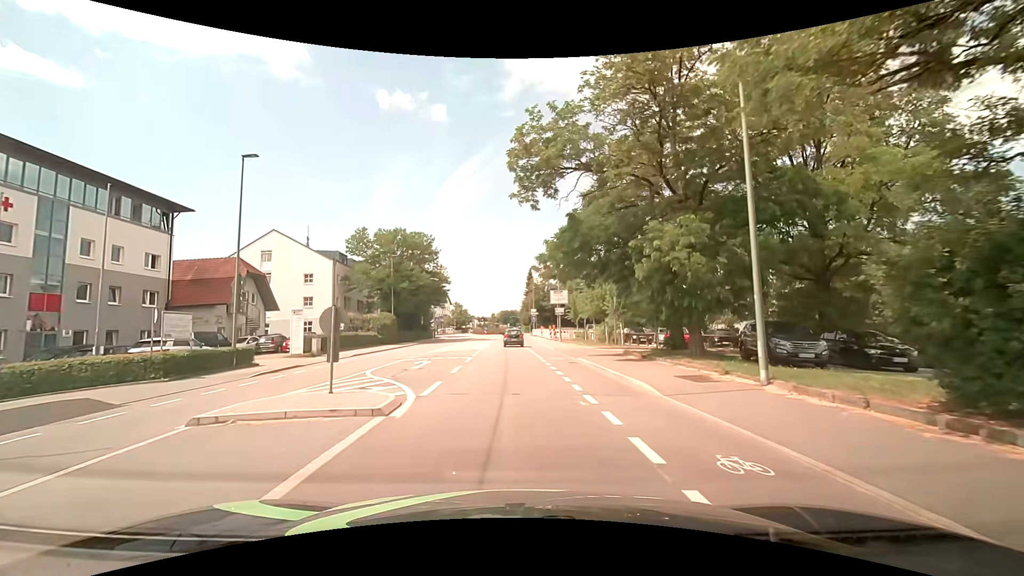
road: tertiary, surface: asphalt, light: Day
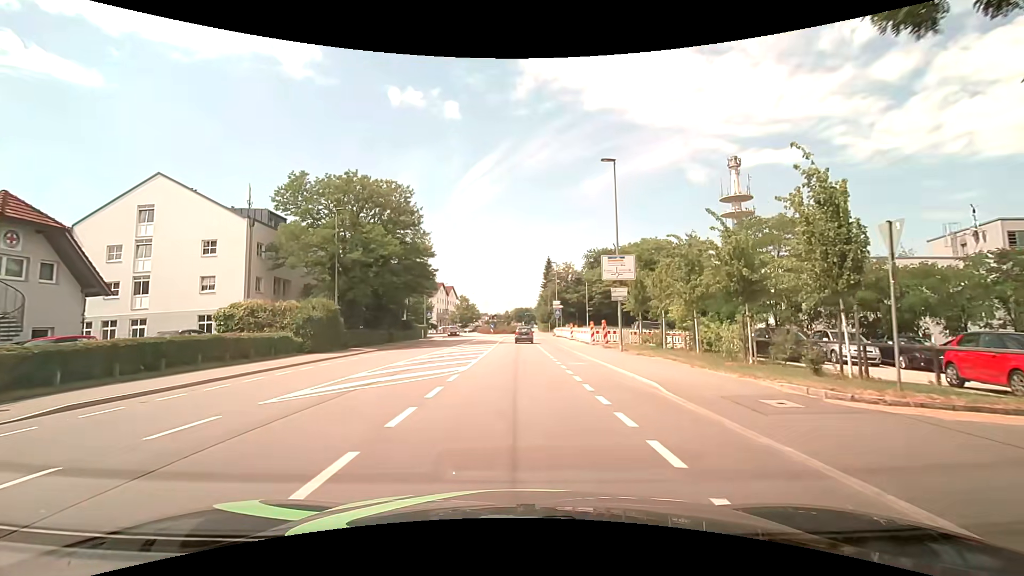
(+0.1, +22.4) m; -1°
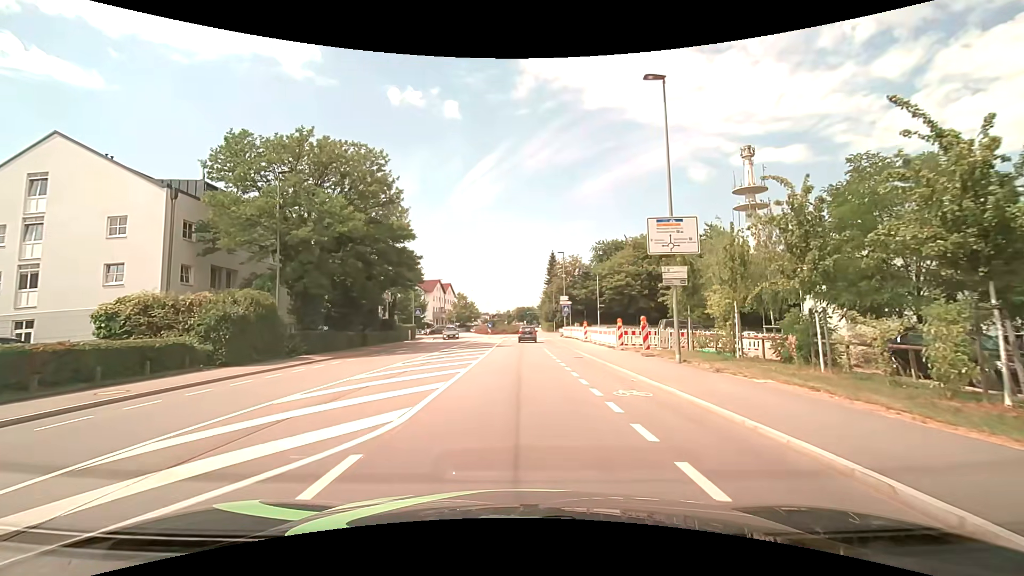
(+0.1, +9.0) m; 0°
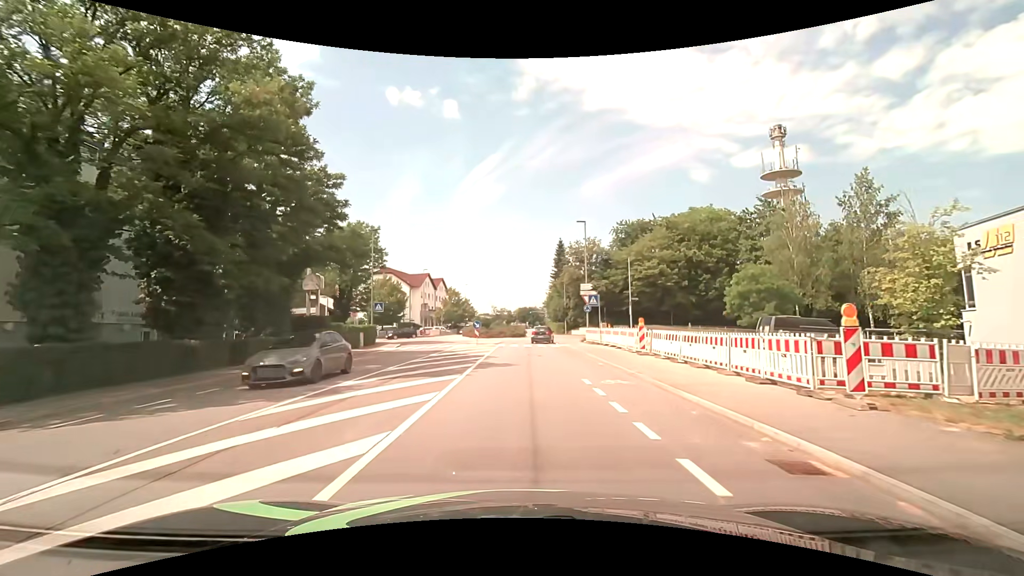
(0.0, +18.0) m; 0°
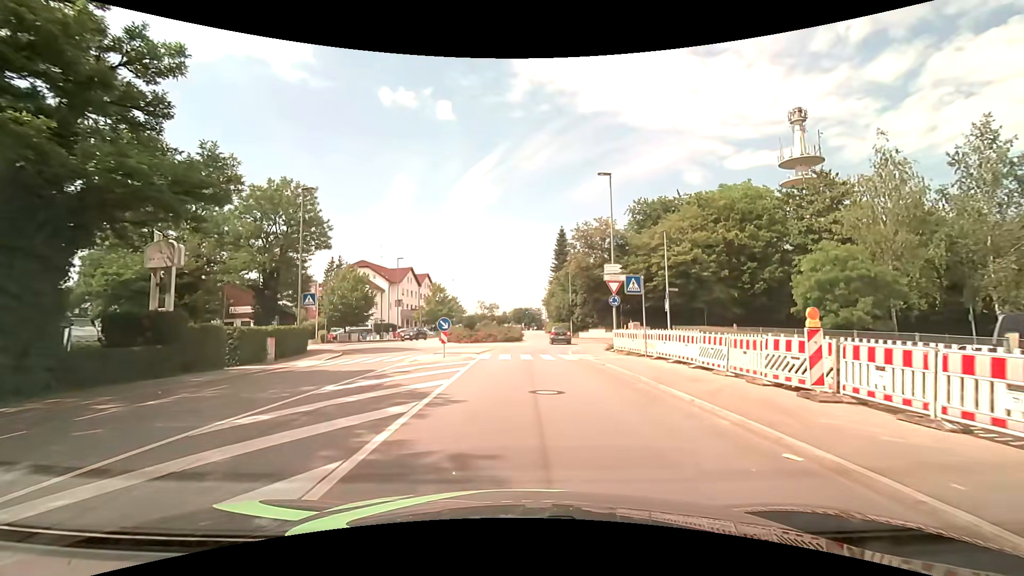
(0.0, +13.5) m; 0°
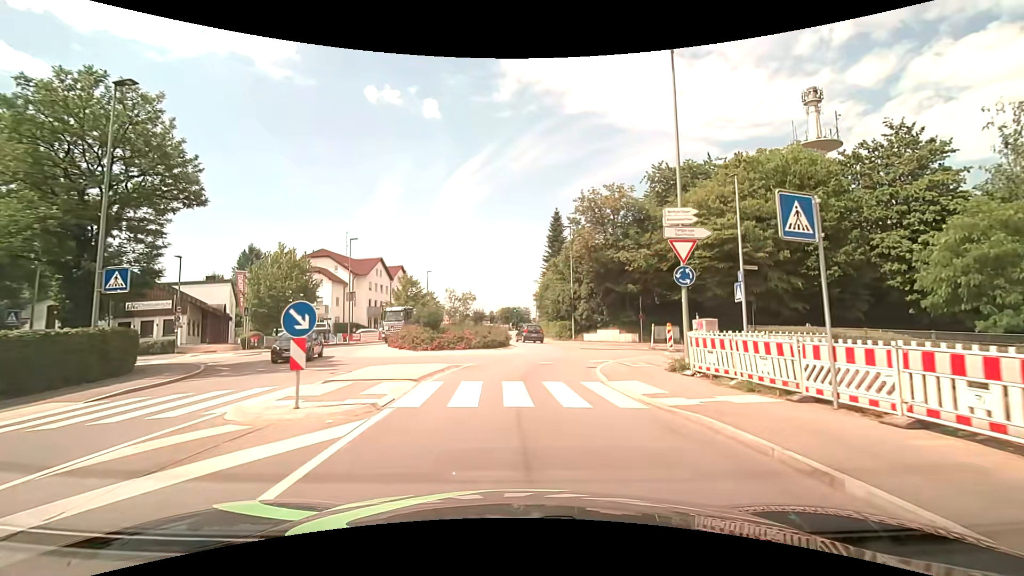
(+0.2, +13.4) m; +2°
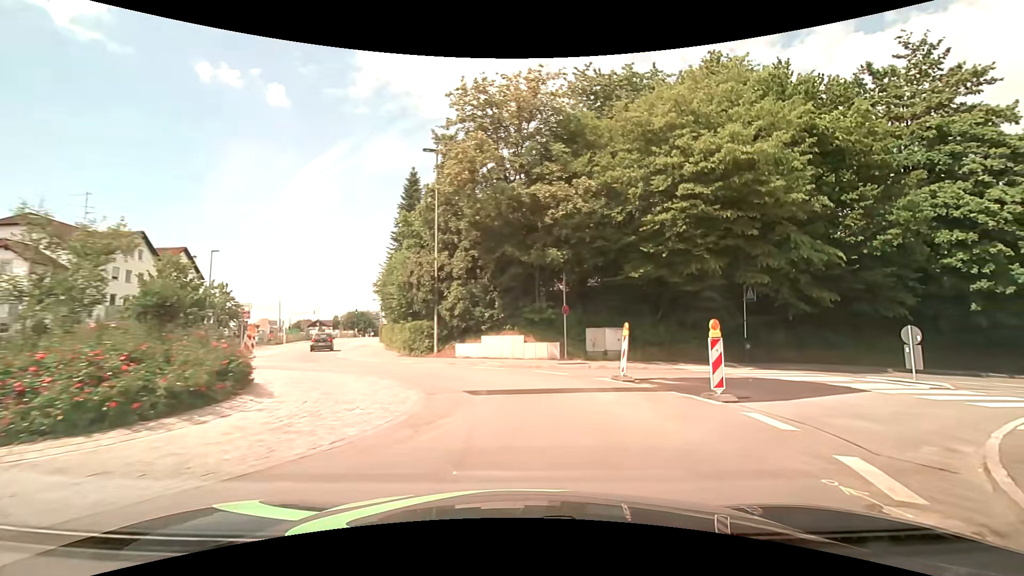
(+1.2, +20.0) m; +16°
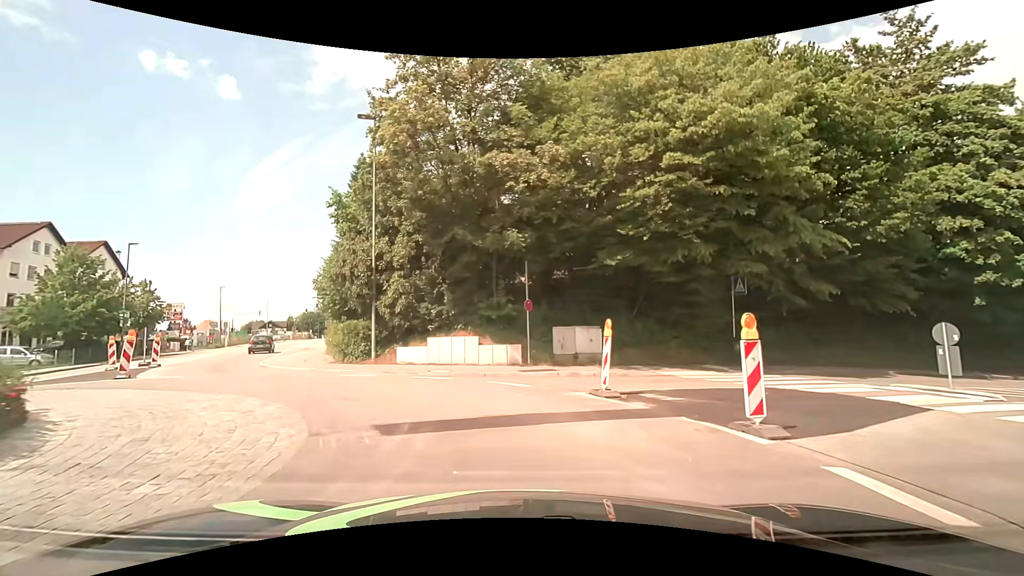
(+0.2, +3.7) m; +5°
(-2, +10) (-9, +17) (-14, +25) (-18, +35) (-22, +44) (-26, +53) (-29, +63) (-32, +72) (-36, +81) (-39, +91) m
